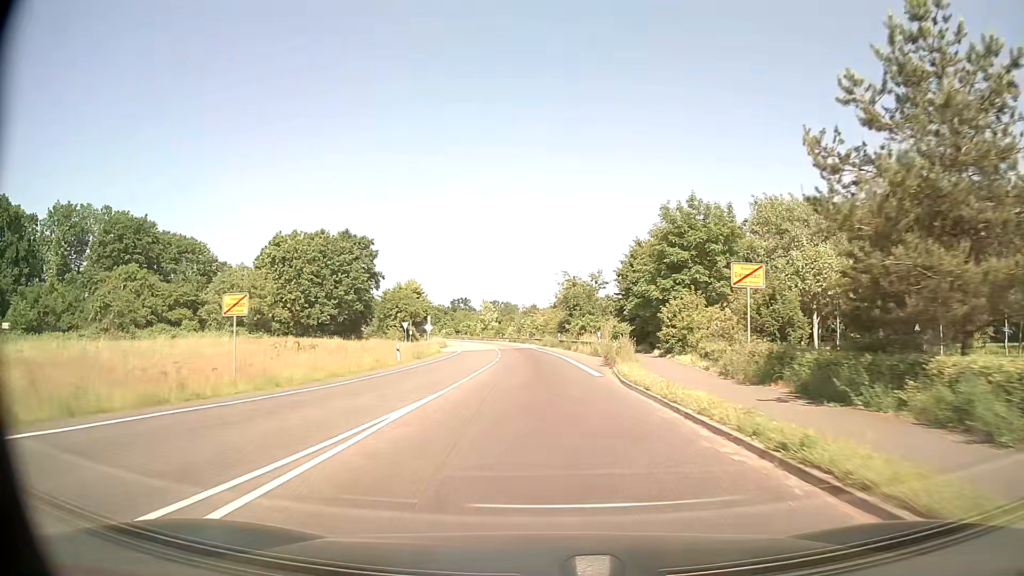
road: secondary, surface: asphalt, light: Day
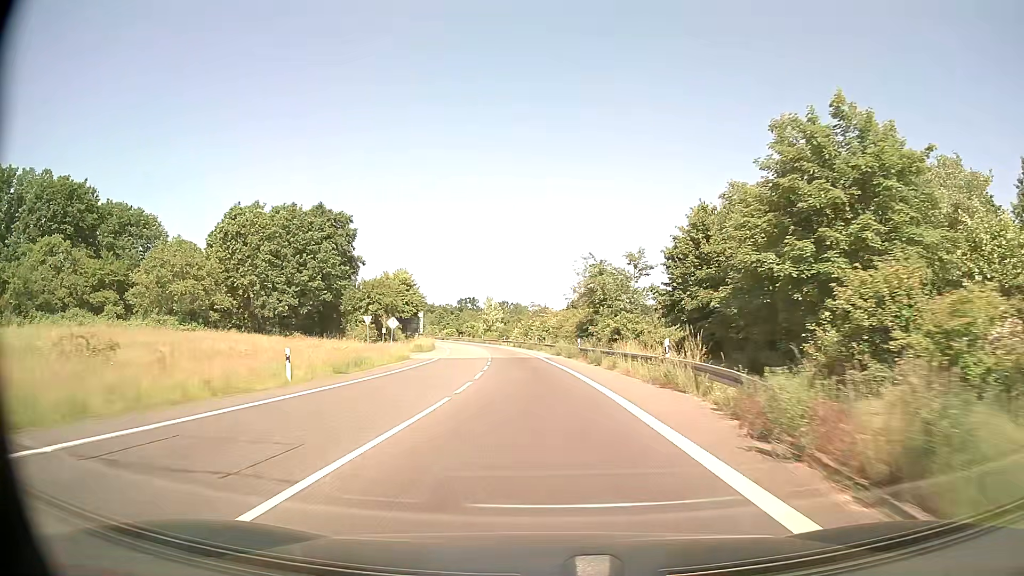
(-0.1, +19.6) m; -1°
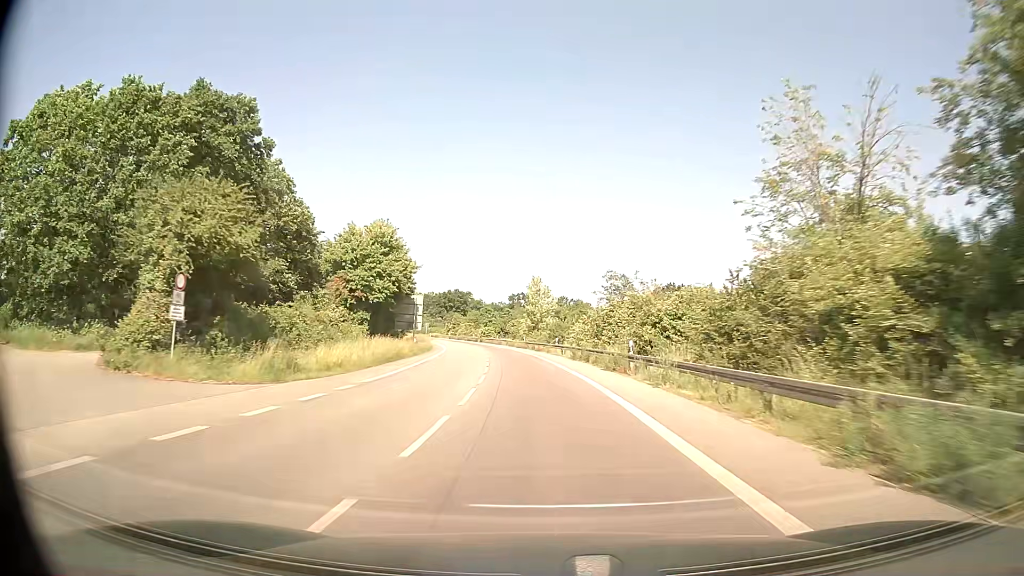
(-1.7, +45.3) m; -5°
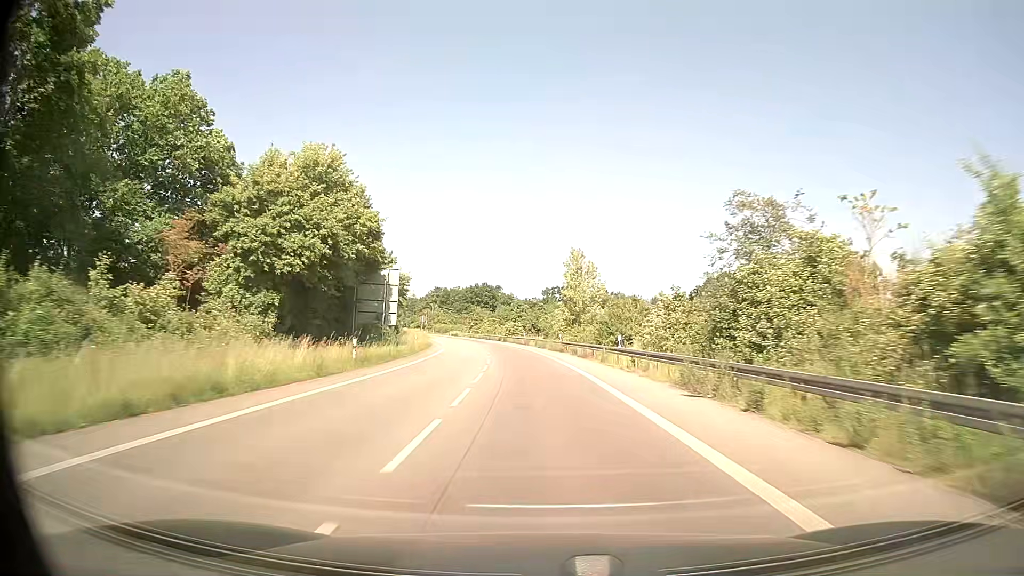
(-0.7, +25.3) m; -3°
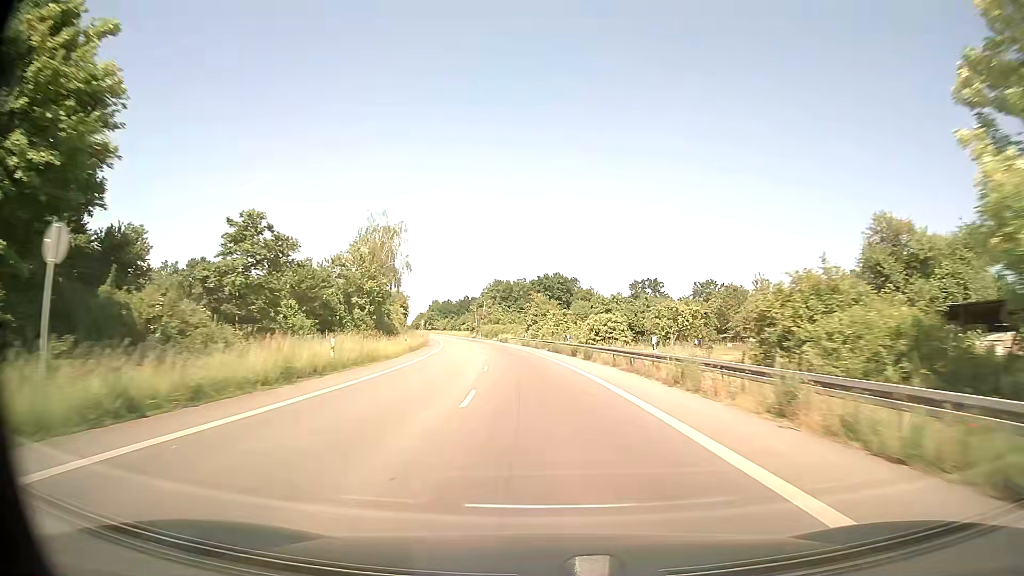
(-3.2, +55.0) m; -6°
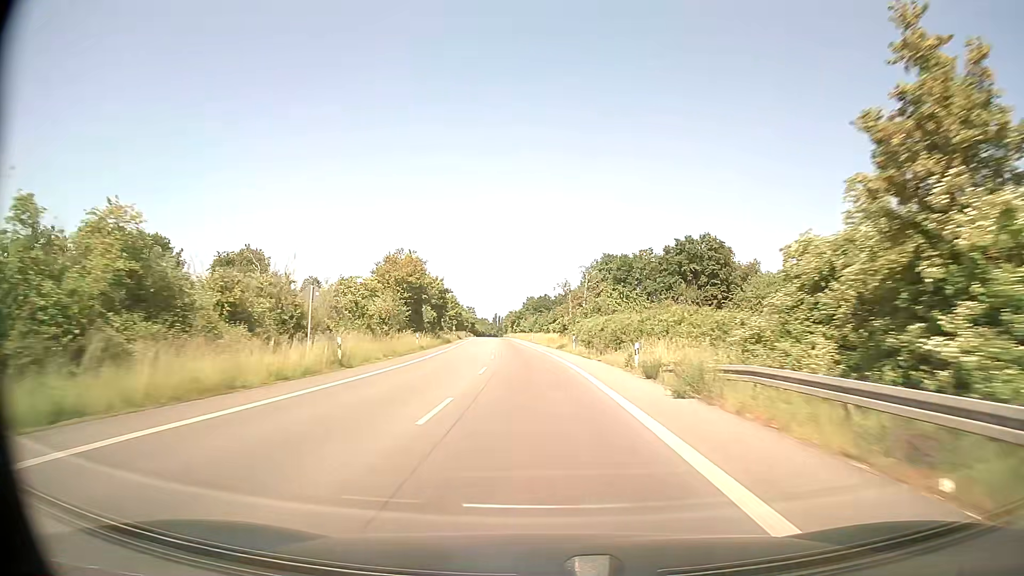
(-5.8, +75.2) m; -9°
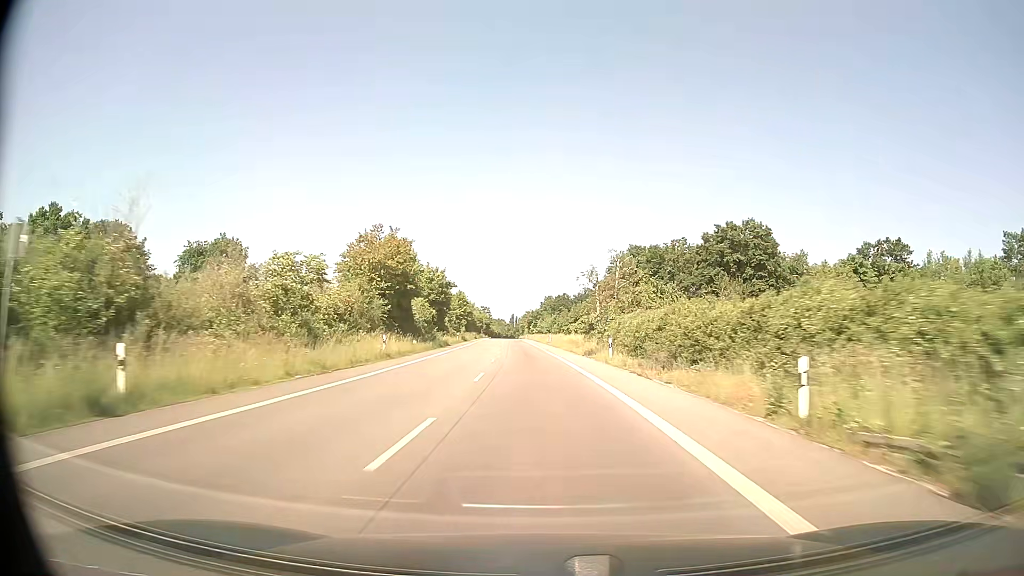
(-0.2, +15.6) m; -1°
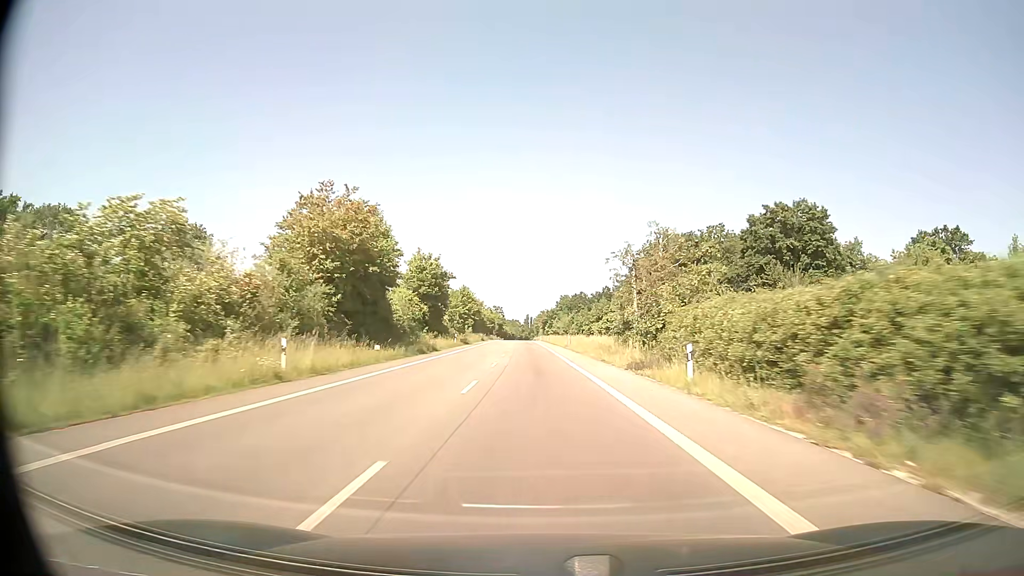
(-0.2, +15.7) m; -1°
(0, +10) (0, +20) (-1, +30) (-1, +40) (-1, +50) (-1, +60) (-2, +70) (-2, +80) (-2, +90) (-3, +100) m
